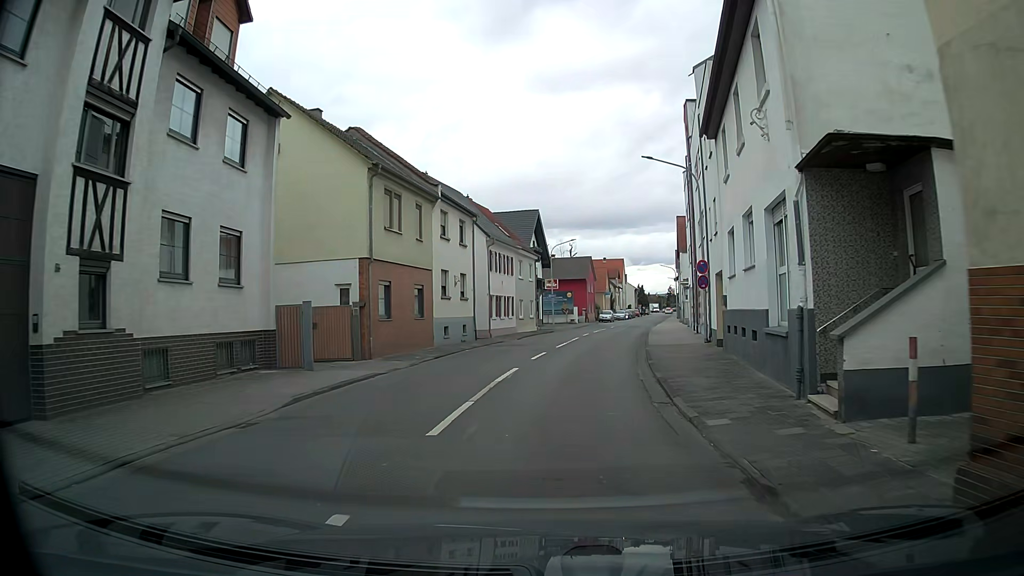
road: tertiary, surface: asphalt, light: Day
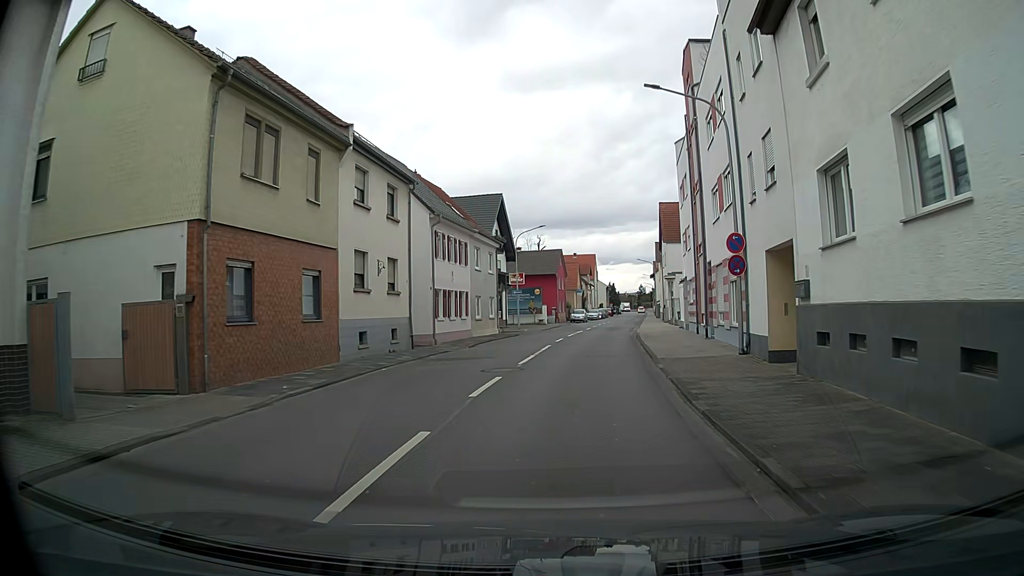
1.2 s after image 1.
(+0.1, +9.0) m; +1°
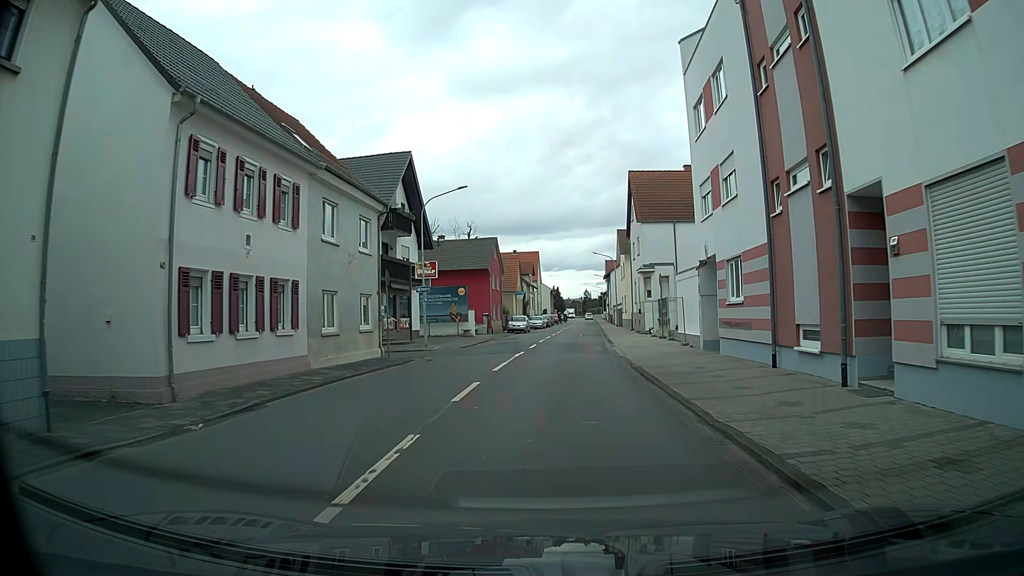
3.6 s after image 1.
(+1.4, +17.9) m; +7°
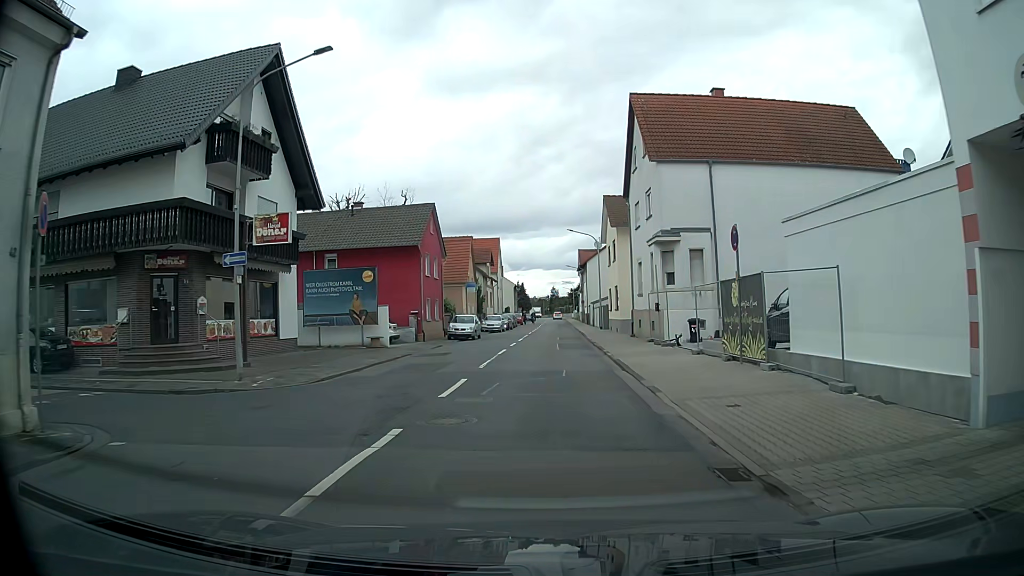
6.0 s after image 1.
(+0.2, +17.8) m; +2°
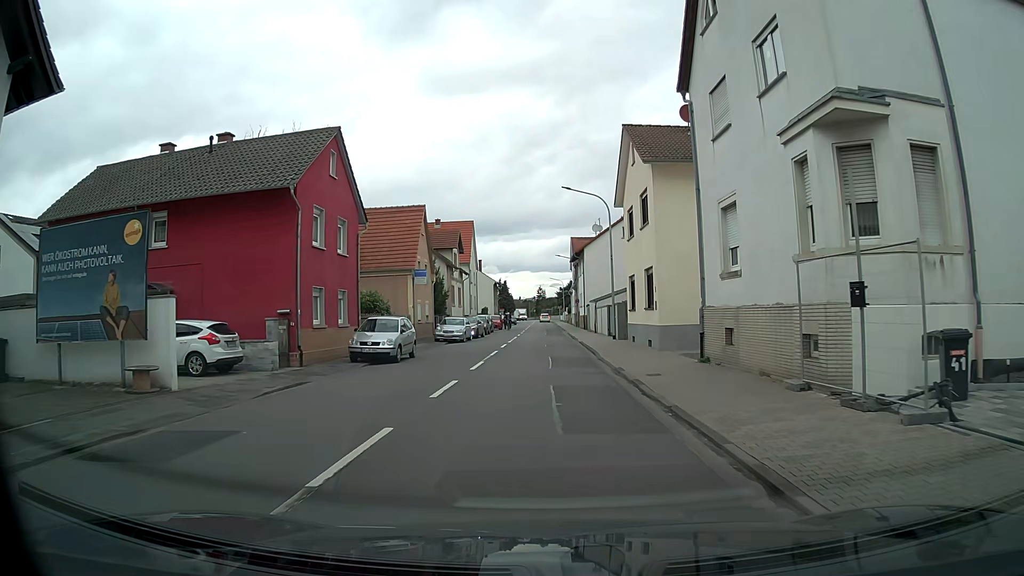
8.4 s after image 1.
(+0.2, +17.9) m; +2°
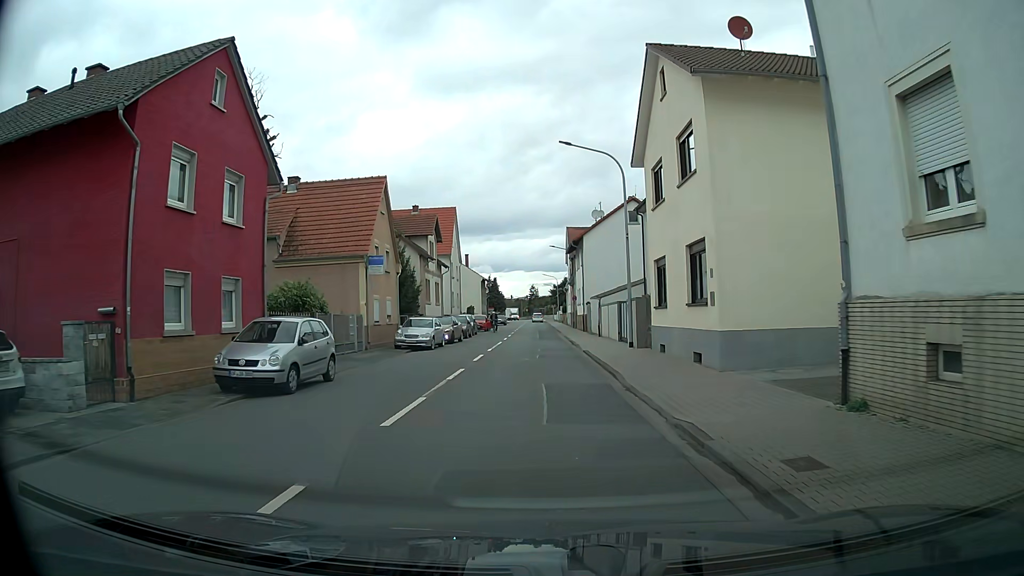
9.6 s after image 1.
(0.0, +8.9) m; 0°
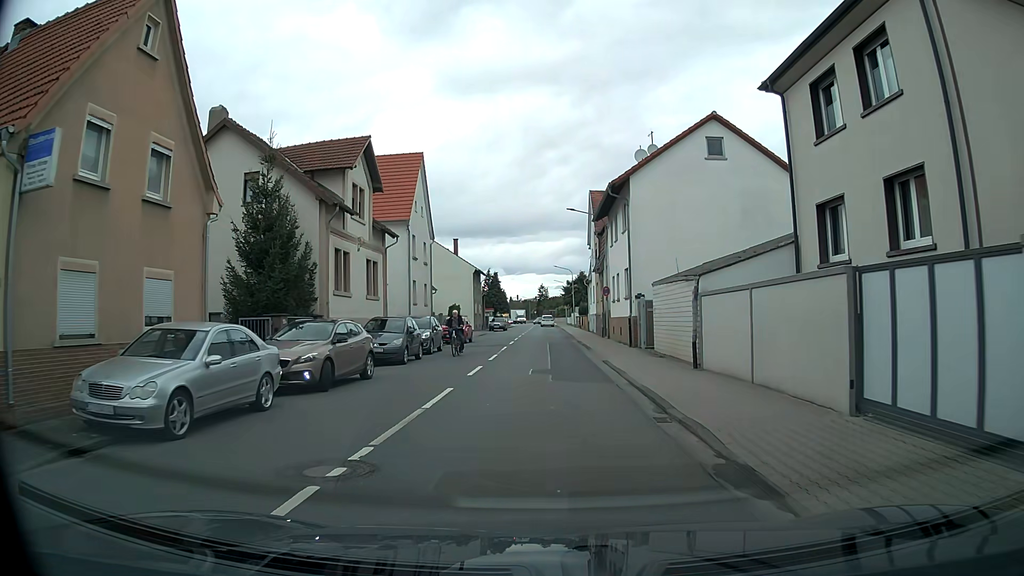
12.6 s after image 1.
(-0.1, +22.3) m; +1°
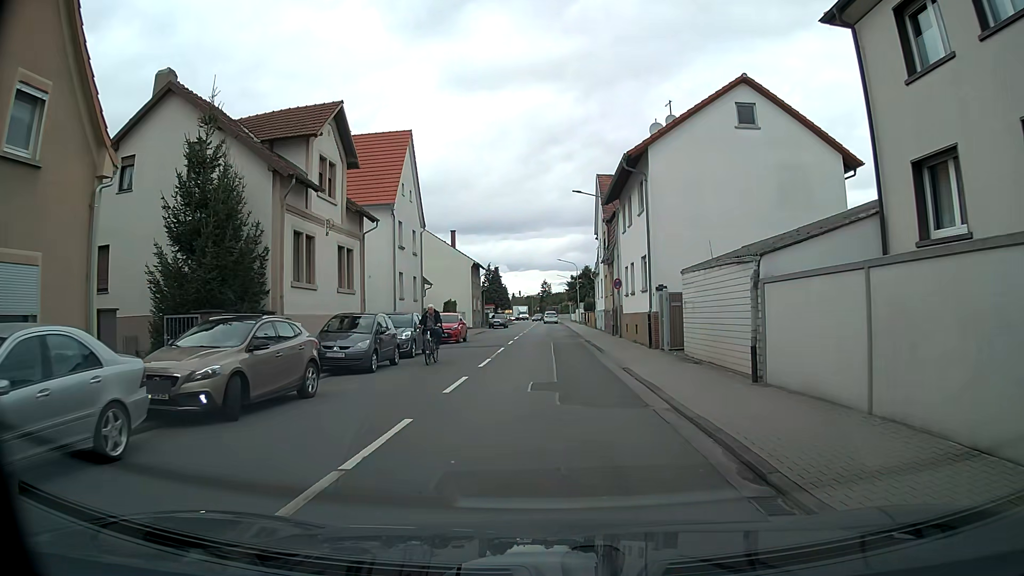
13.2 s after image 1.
(-0.1, +4.5) m; -2°
